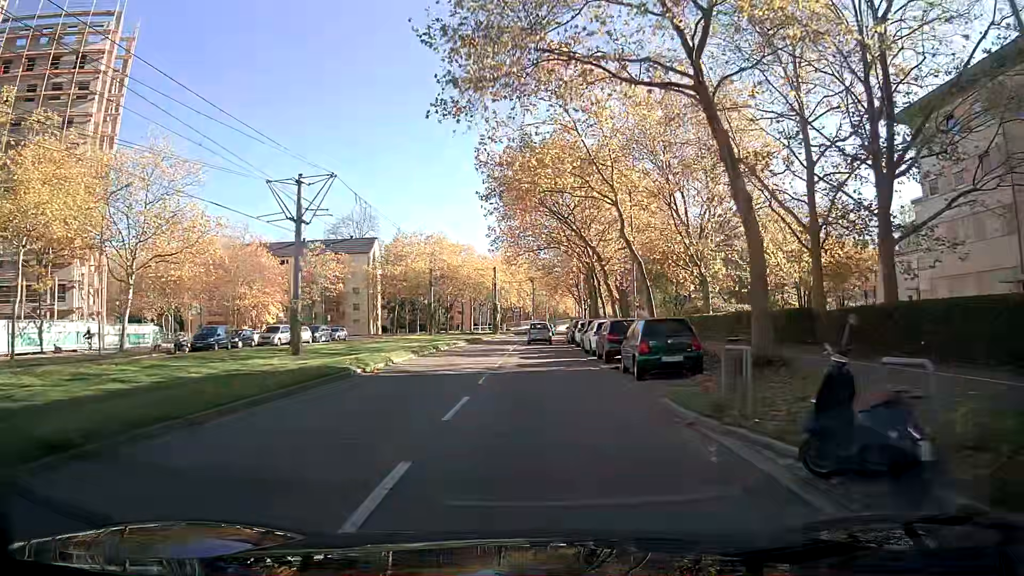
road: tertiary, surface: asphalt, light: Day
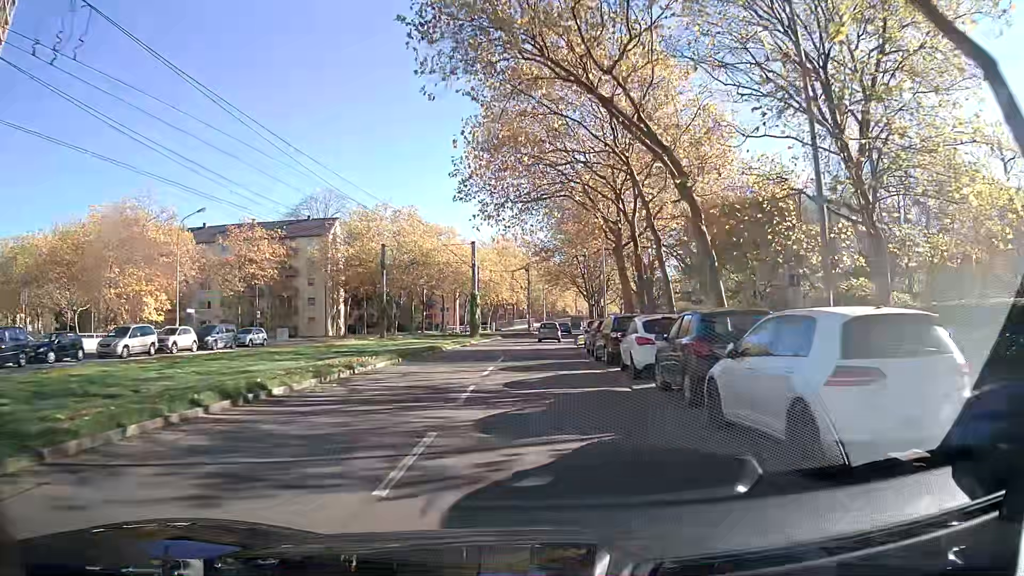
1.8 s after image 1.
(+0.1, +22.0) m; +1°
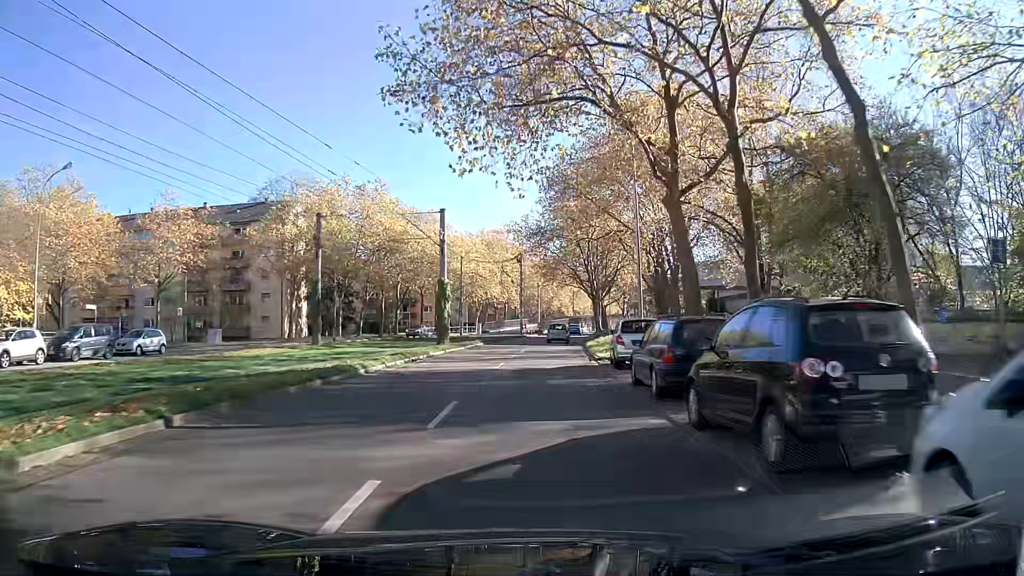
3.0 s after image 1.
(0.0, +14.8) m; 0°
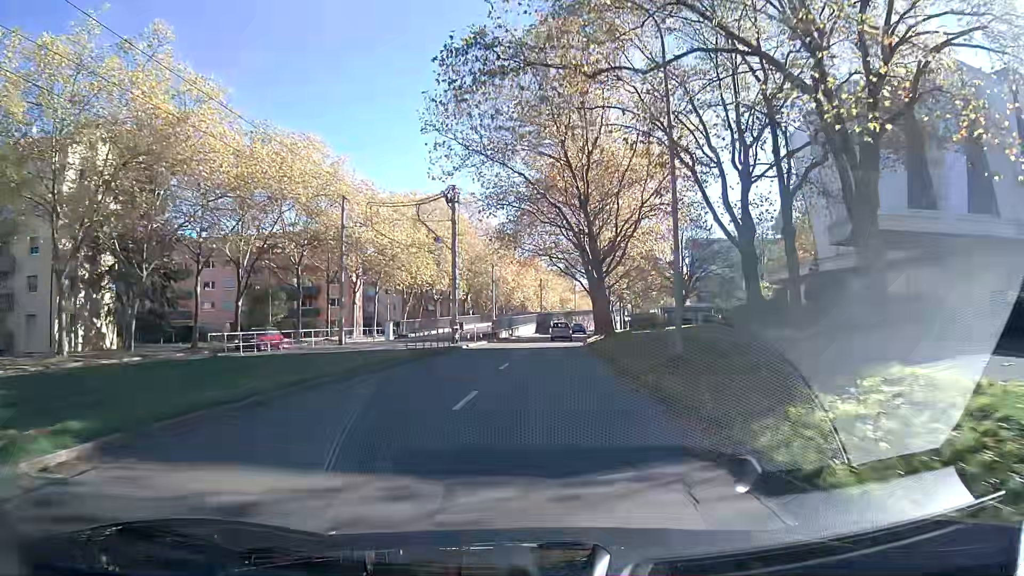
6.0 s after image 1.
(+1.1, +37.4) m; +4°
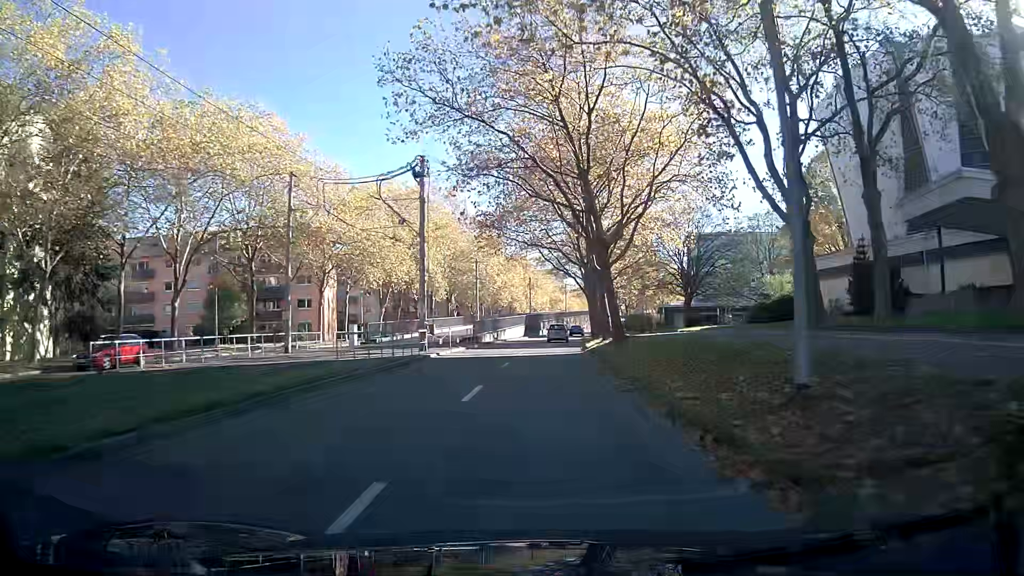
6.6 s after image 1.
(+0.1, +7.6) m; +1°
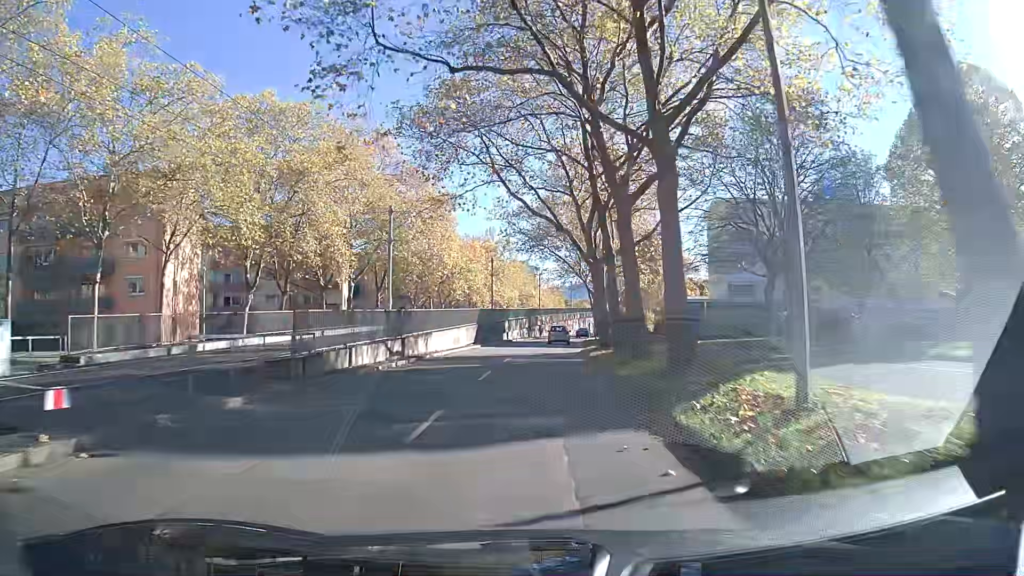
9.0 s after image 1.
(+0.7, +30.5) m; +2°
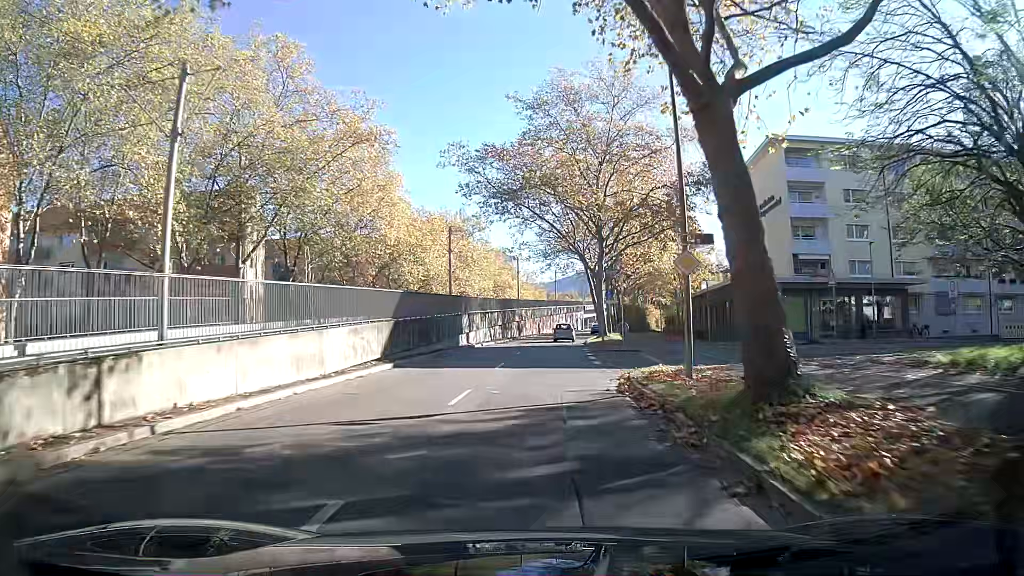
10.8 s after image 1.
(+0.5, +23.1) m; +2°
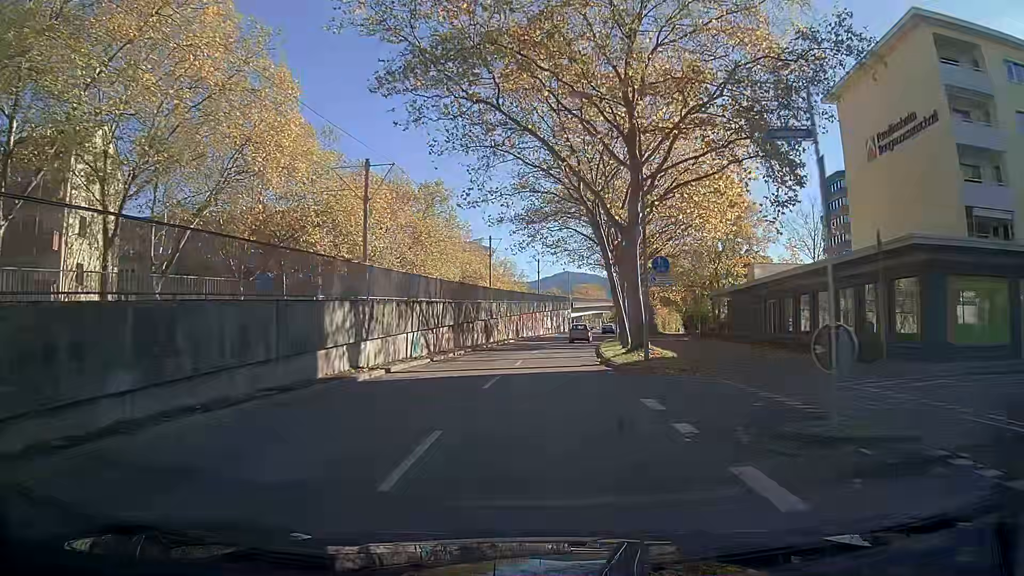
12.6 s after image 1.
(+0.3, +23.3) m; +2°
(0, +10) (0, +20) (+1, +30) (+2, +40) (+3, +50) (+5, +60) (+6, +70) (+8, +79) (+10, +89) (+11, +99) m
